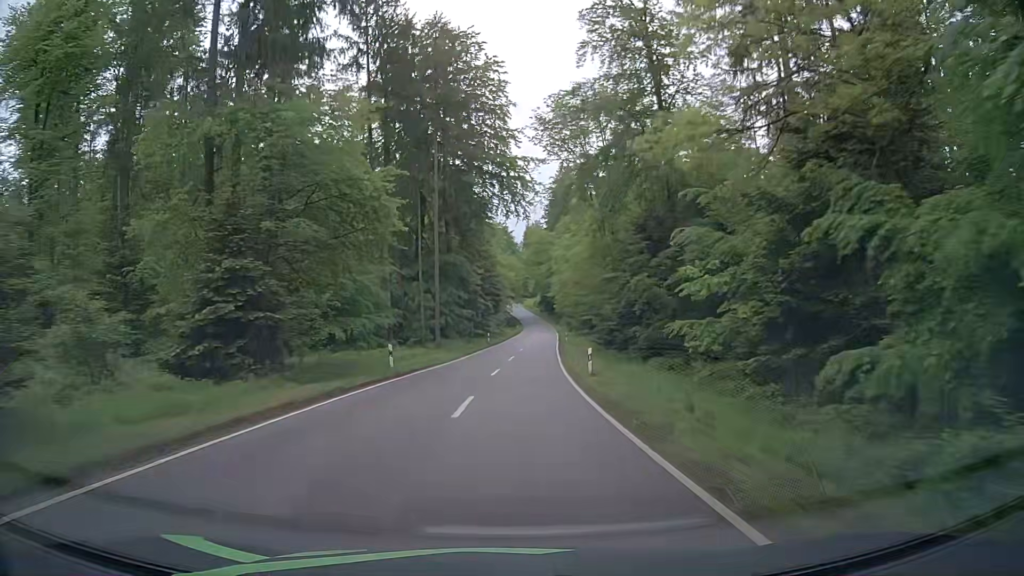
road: tertiary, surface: asphalt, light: Day
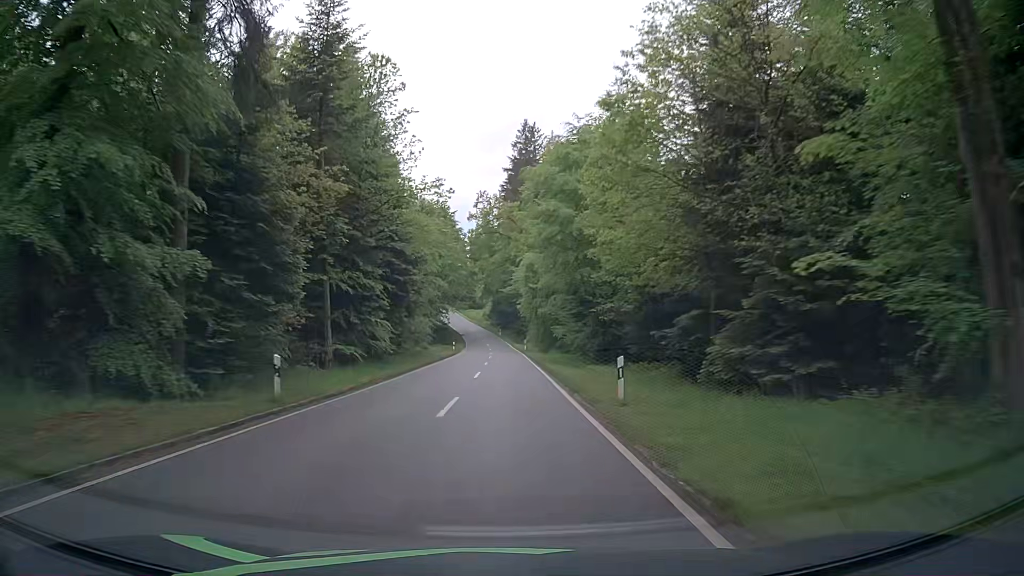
(+1.5, +47.8) m; +4°
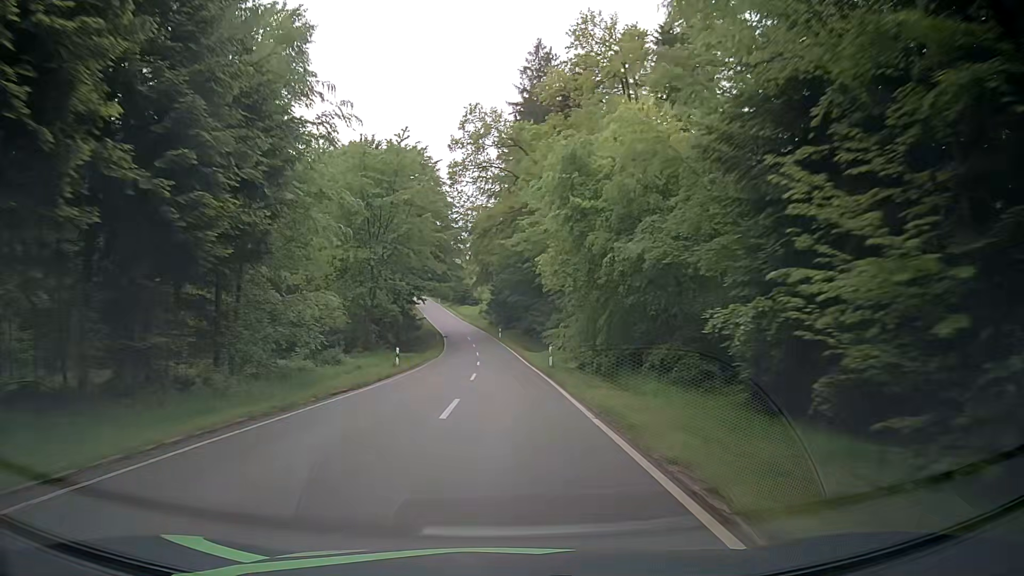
(0.0, +36.7) m; -1°
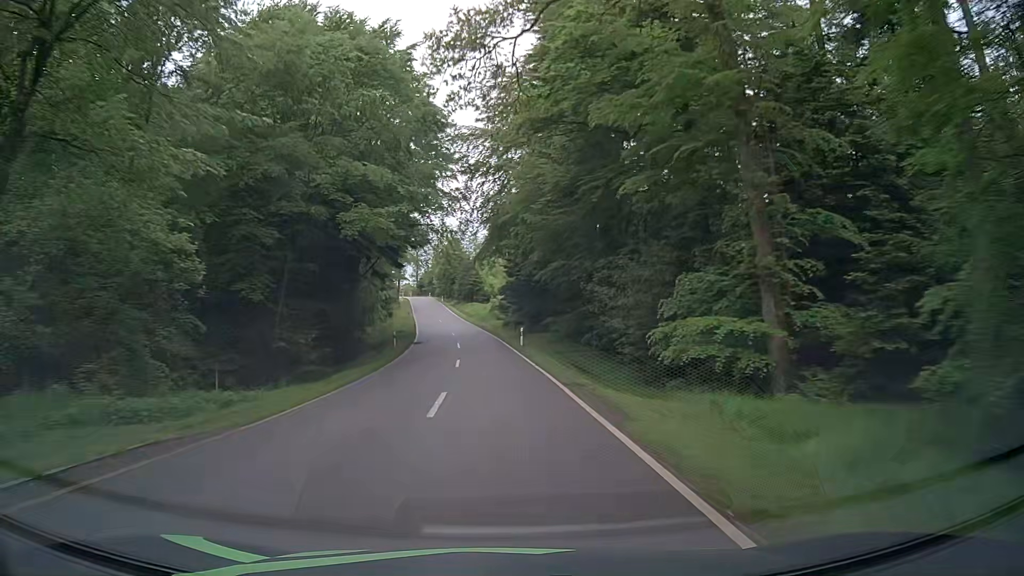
(-0.2, +37.0) m; -1°
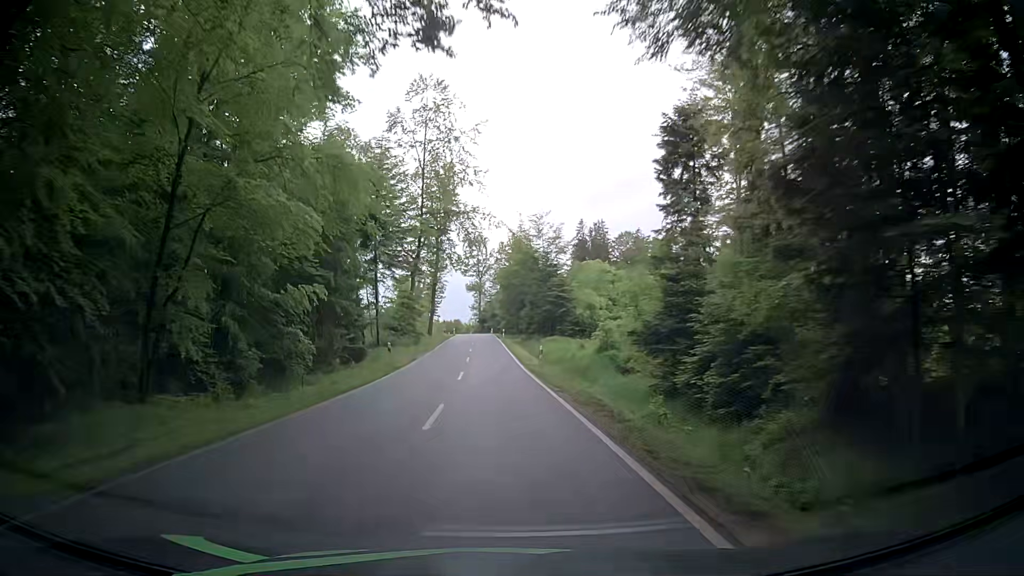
(-2.5, +48.9) m; -6°
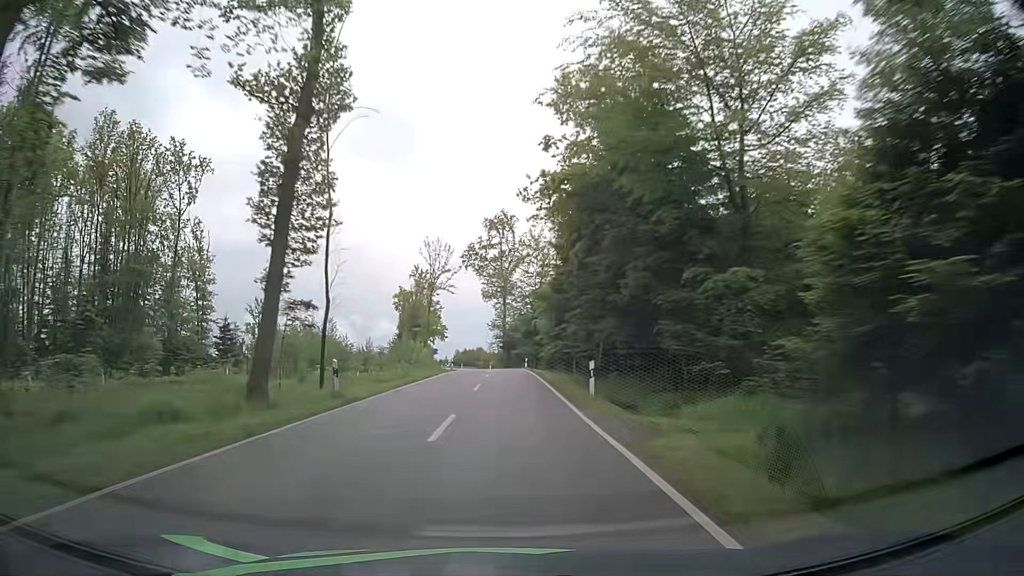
(-1.8, +60.9) m; -3°
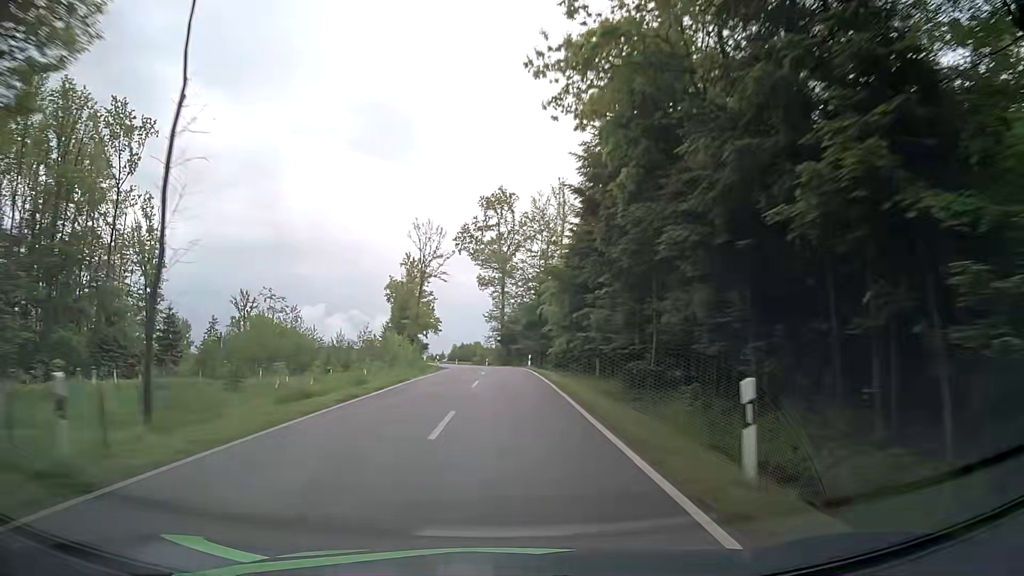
(+0.1, +12.2) m; 0°
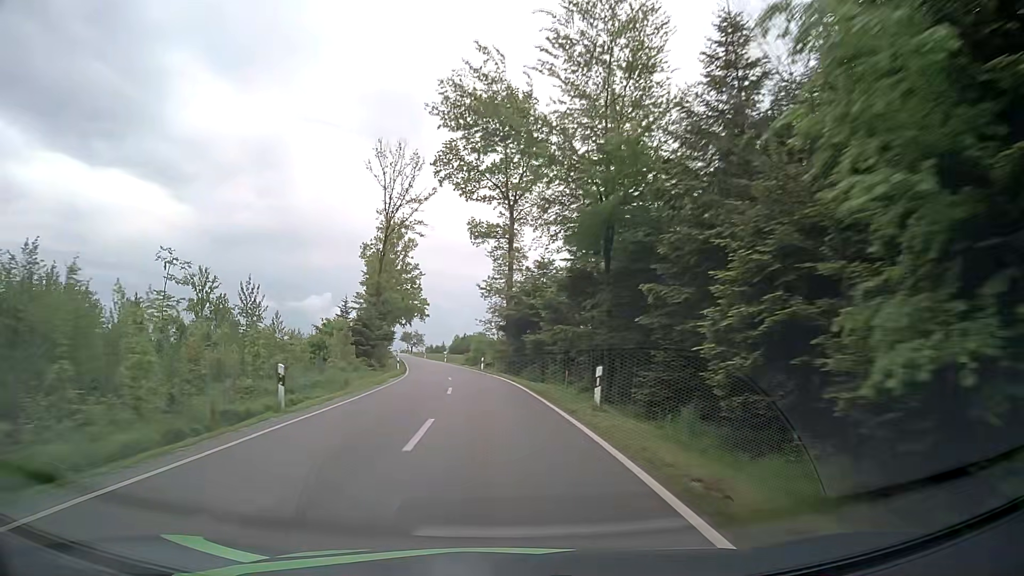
(0.0, +36.8) m; -1°
(0, +10) (0, +20) (-1, +30) (-2, +40) (-3, +50) (-4, +60) (-5, +70) (-7, +80) (-8, +89) (-10, +99) m
